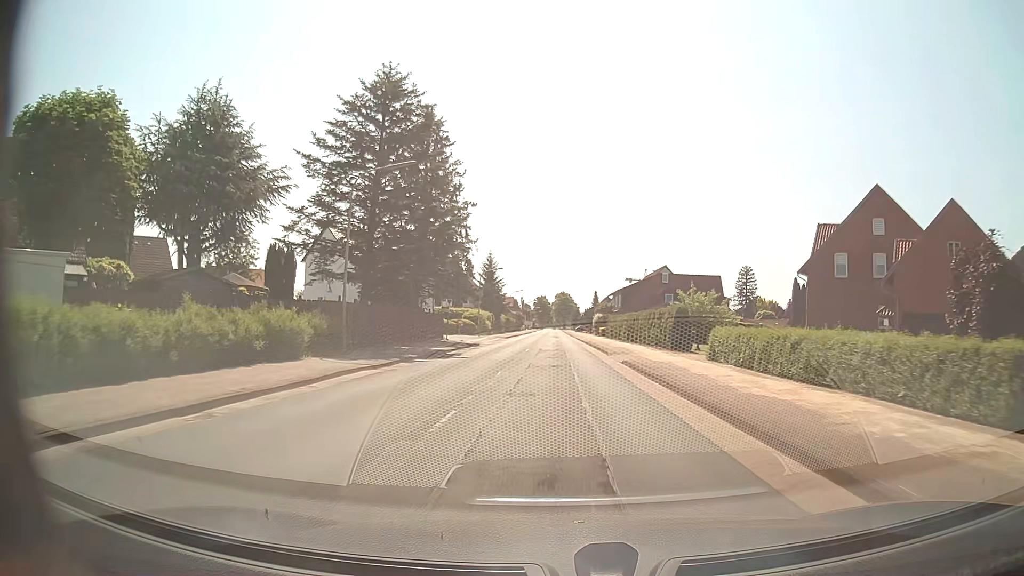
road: secondary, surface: asphalt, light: Day
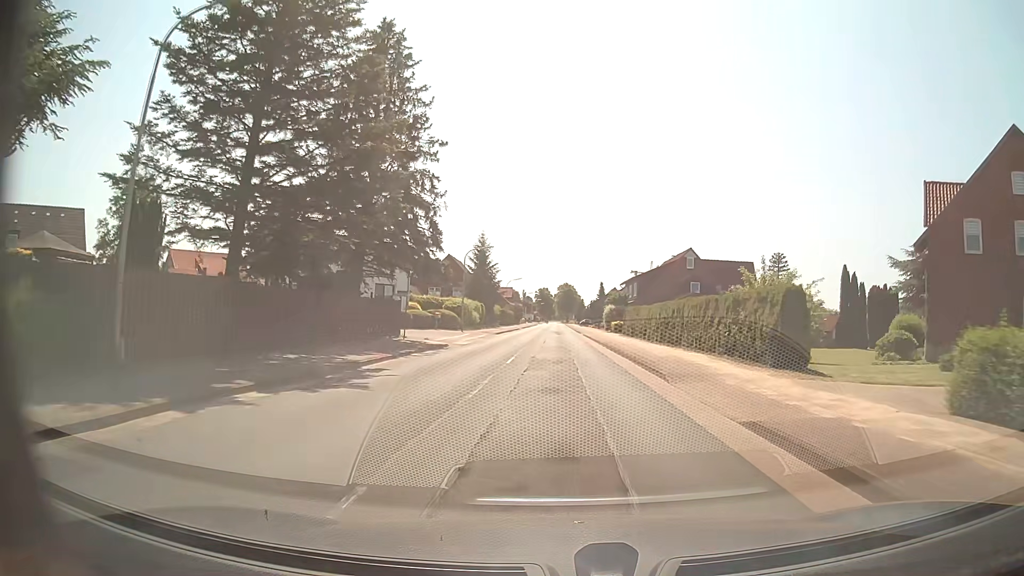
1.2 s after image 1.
(-0.1, +15.0) m; 0°
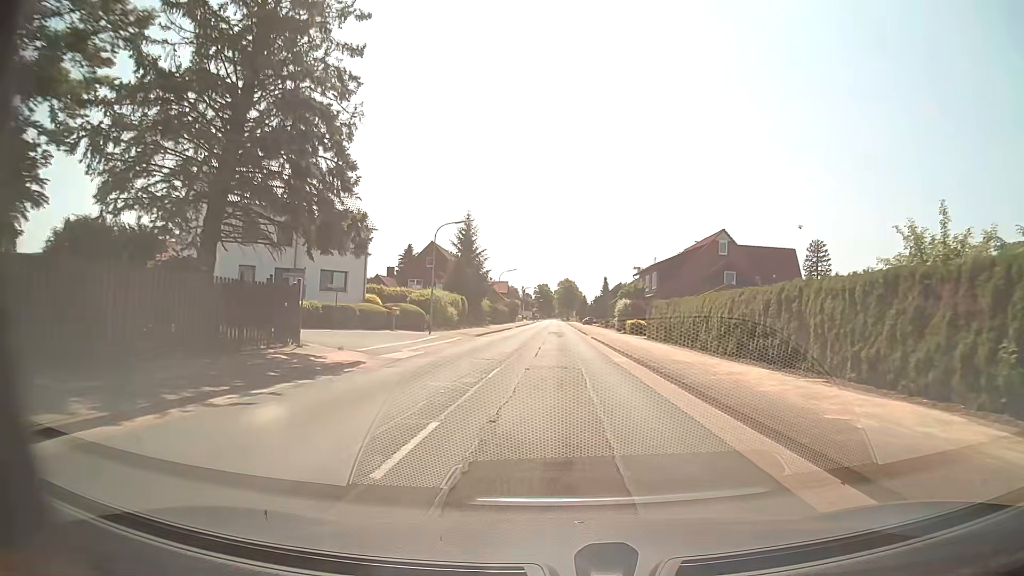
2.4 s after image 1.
(0.0, +15.0) m; 0°
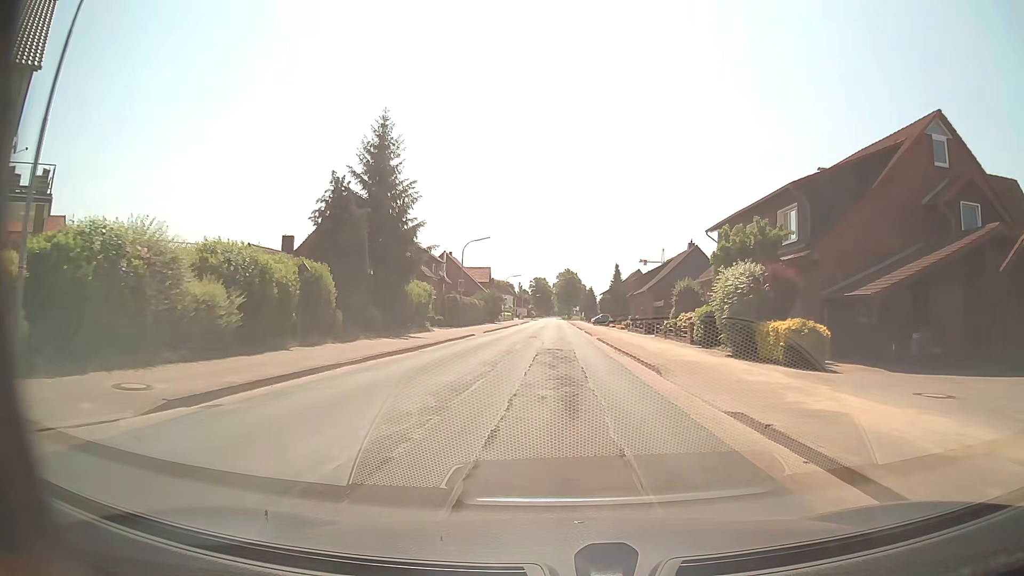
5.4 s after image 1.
(-0.1, +36.9) m; 0°
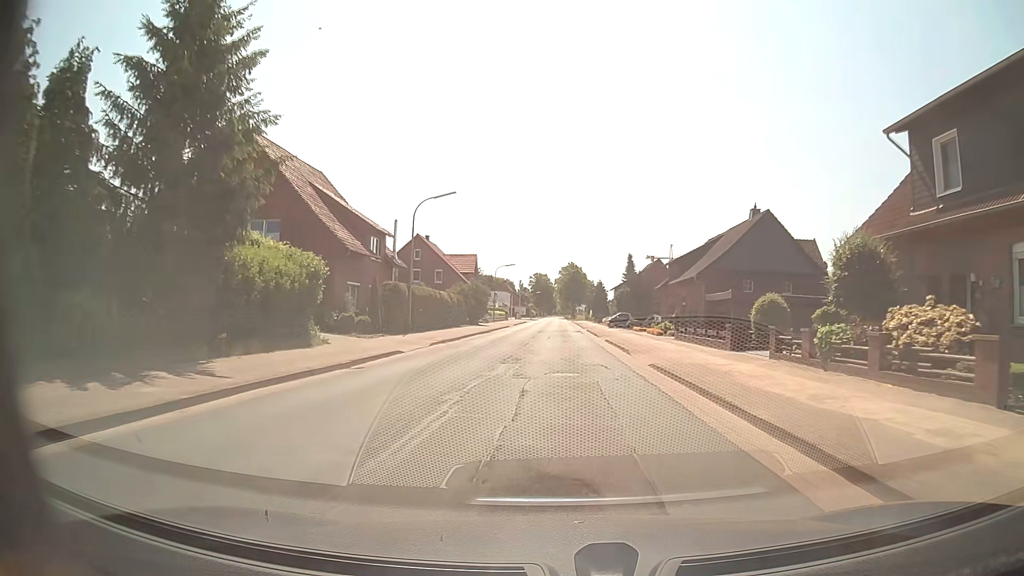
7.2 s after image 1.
(0.0, +21.5) m; 0°
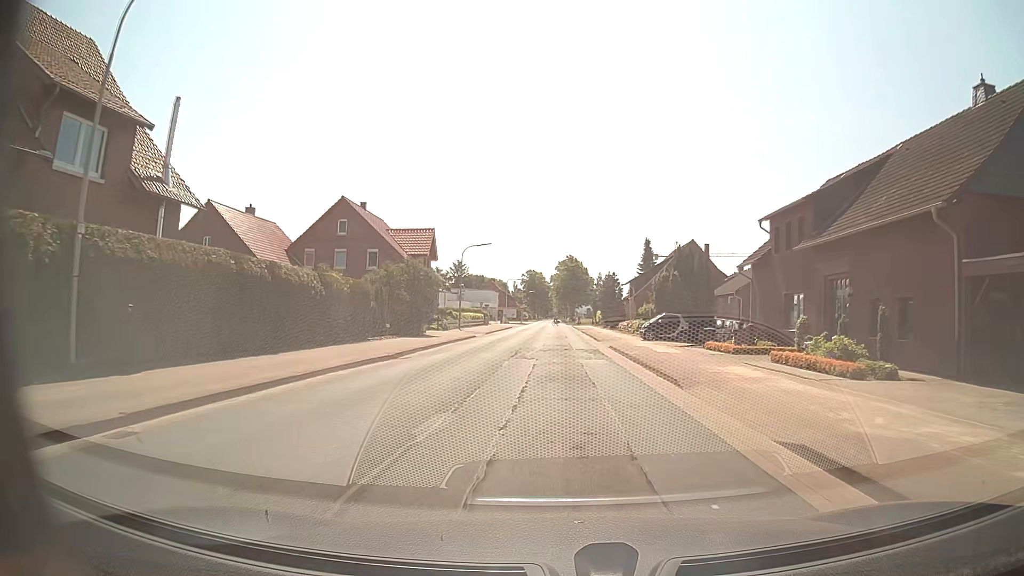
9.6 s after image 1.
(+0.2, +28.0) m; 0°
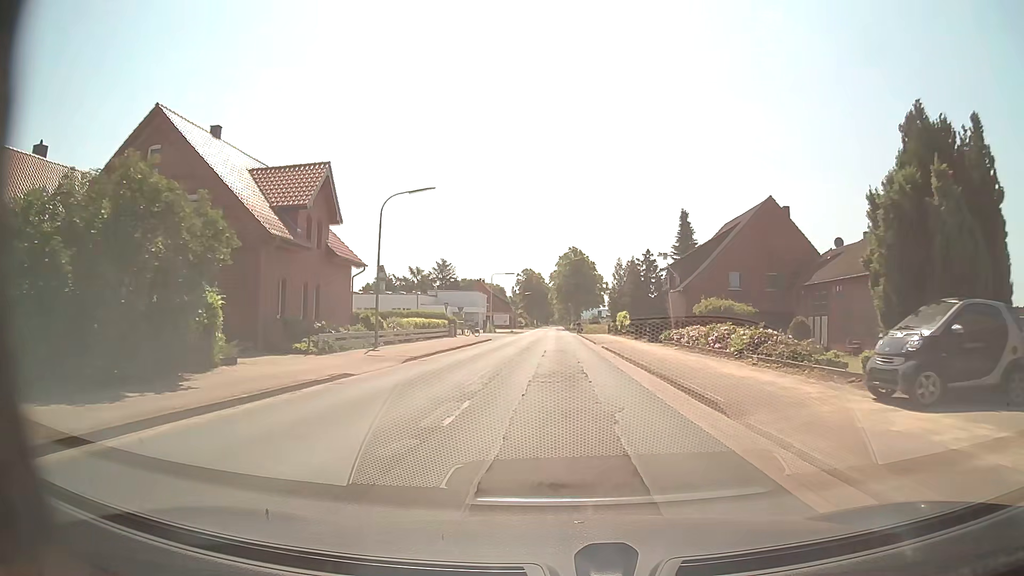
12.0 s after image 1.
(+0.1, +27.8) m; 0°
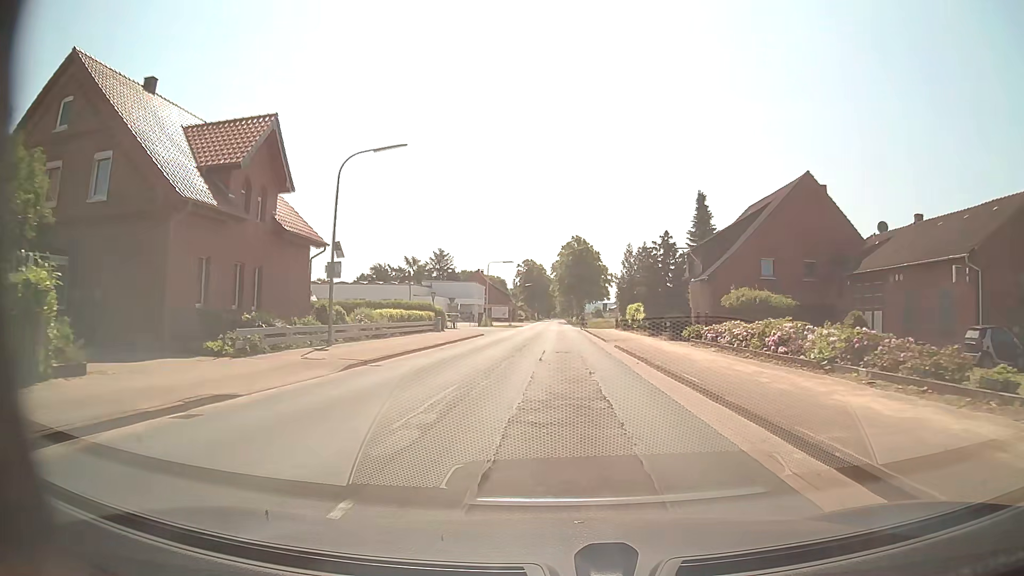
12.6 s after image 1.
(0.0, +6.9) m; 0°
(0, +10) (0, +20) (0, +30) (0, +40) (0, +50) (0, +60) (0, +70) (0, +80) (0, +90) (0, +100) m
